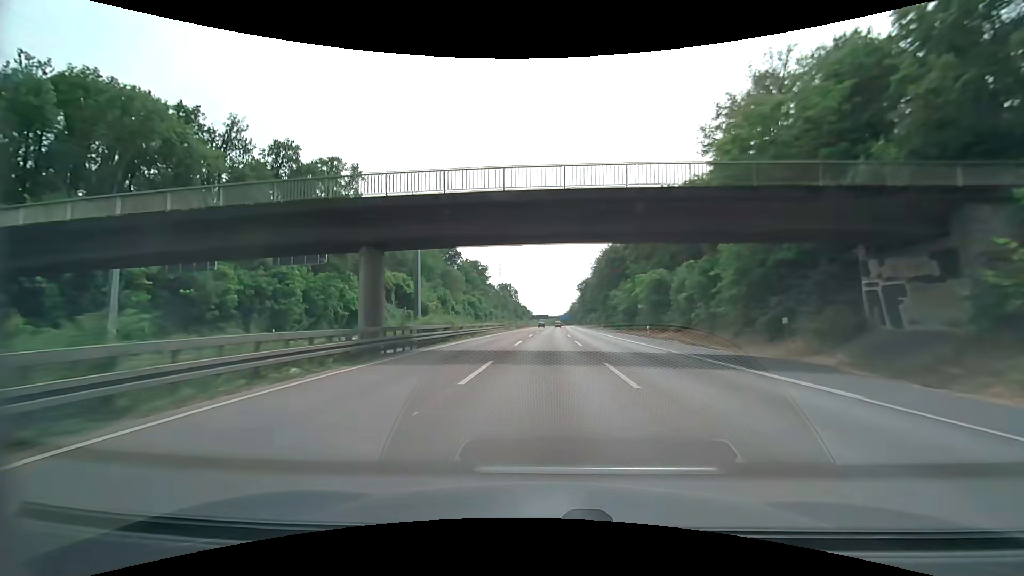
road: motorway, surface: asphalt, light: Day
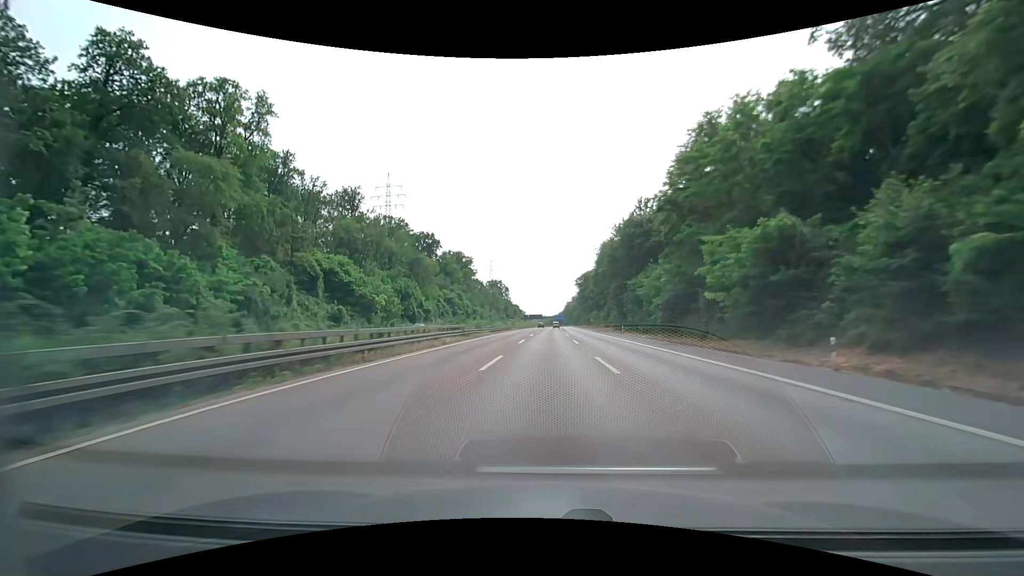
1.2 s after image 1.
(+0.1, +32.5) m; 0°
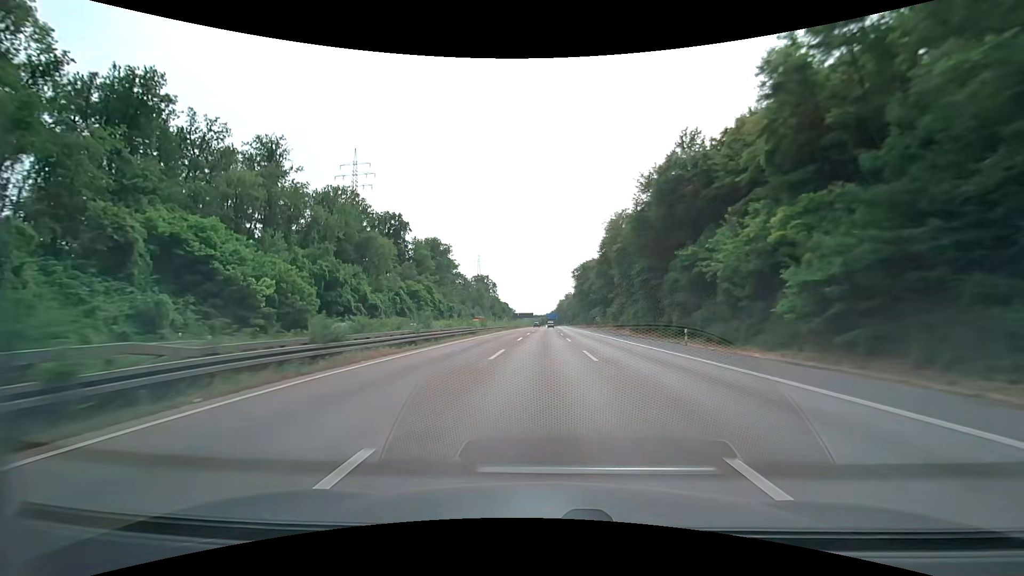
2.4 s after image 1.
(+0.7, +32.5) m; +2°
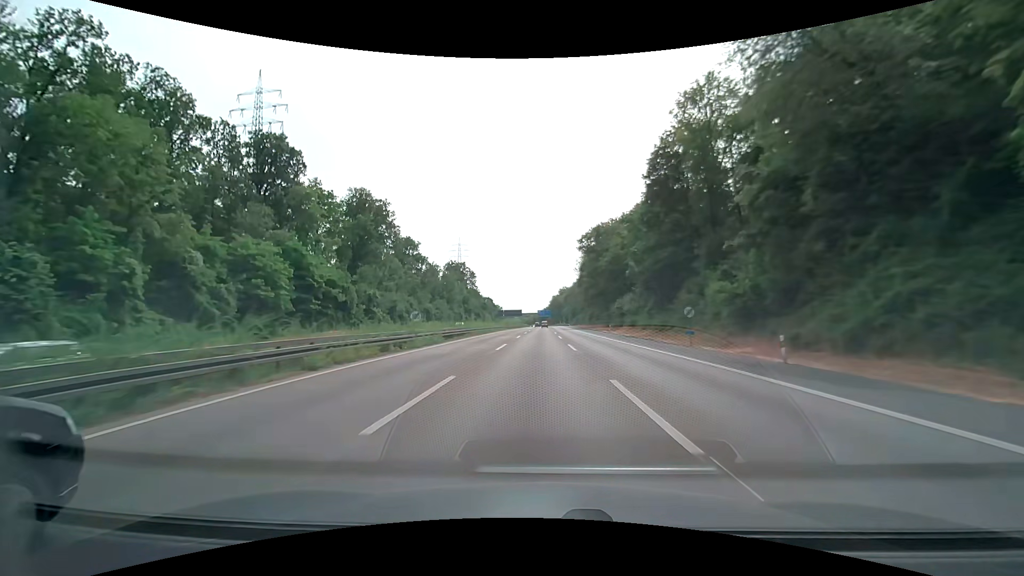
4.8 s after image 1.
(+0.4, +65.4) m; +1°
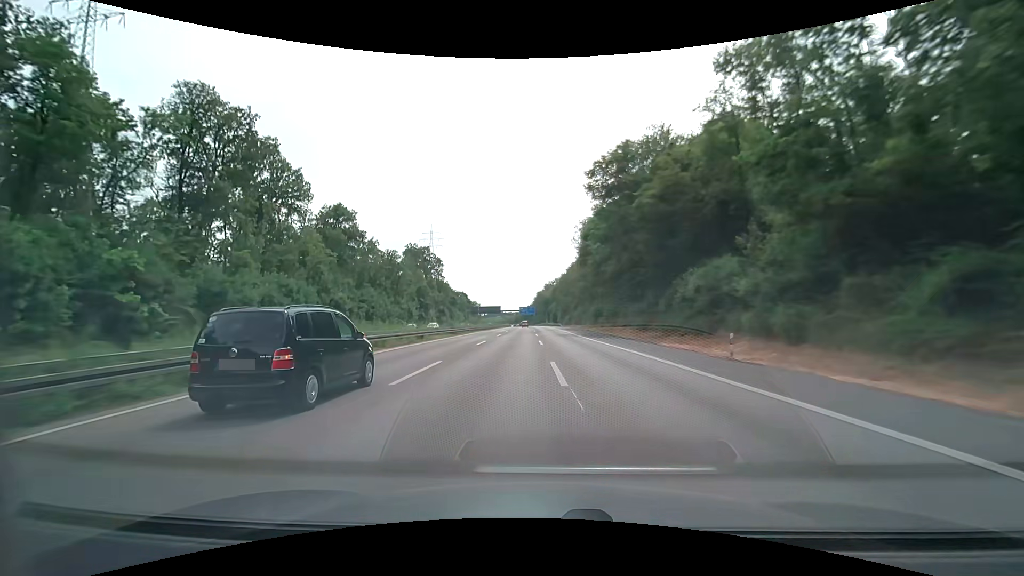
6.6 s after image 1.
(+0.5, +49.4) m; +1°
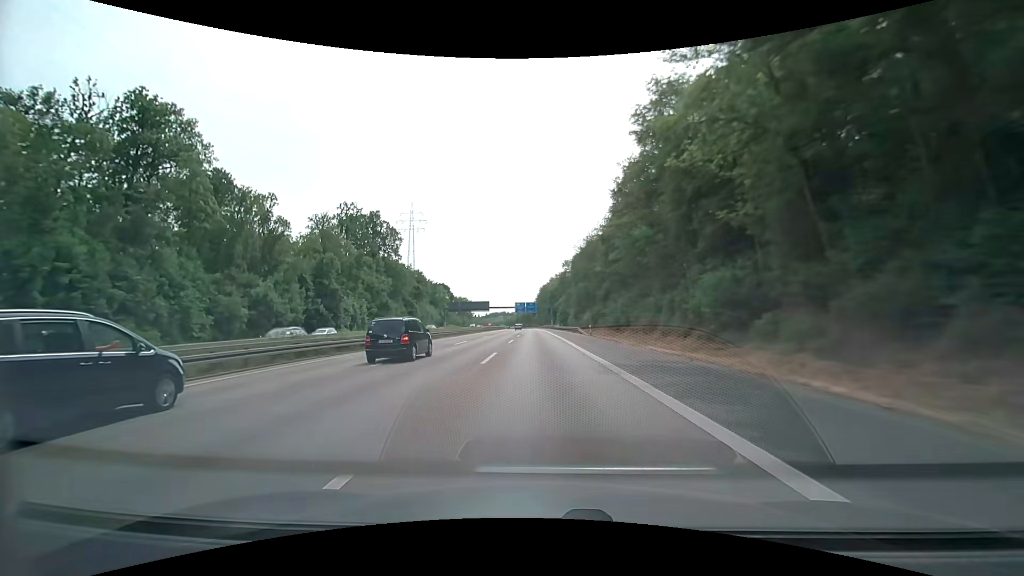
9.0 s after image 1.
(+0.9, +66.4) m; 0°
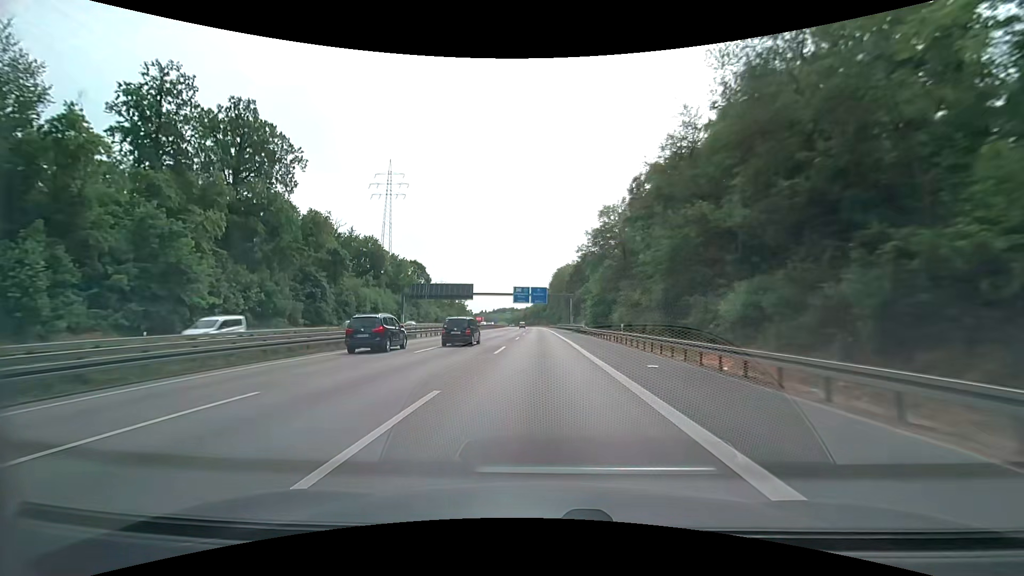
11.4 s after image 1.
(-1.1, +67.0) m; -1°
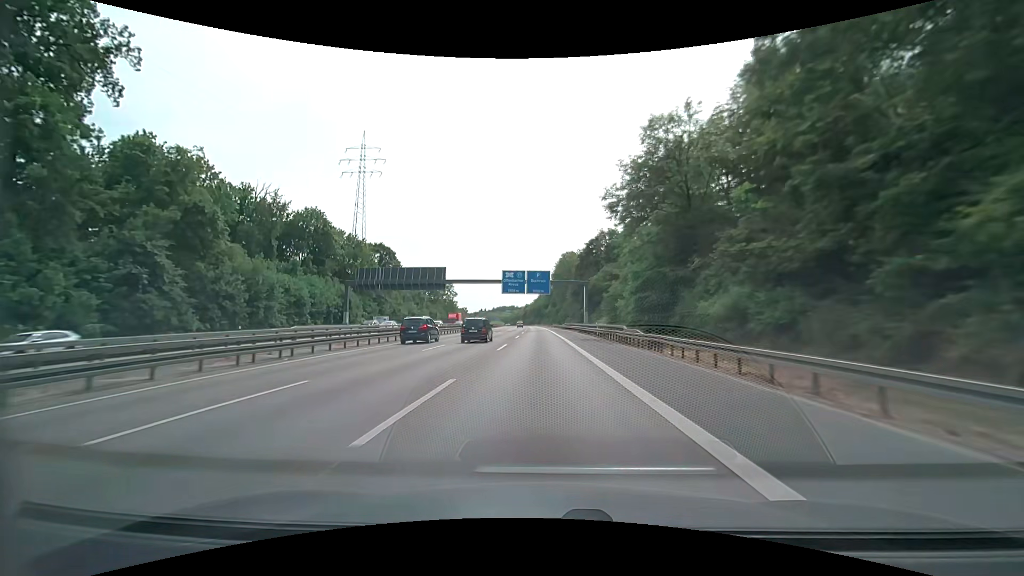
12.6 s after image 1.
(0.0, +33.8) m; 0°
(0, +10) (0, +20) (0, +30) (0, +40) (0, +50) (-1, +60) (-1, +70) (-1, +80) (-1, +90) (-1, +100) m
